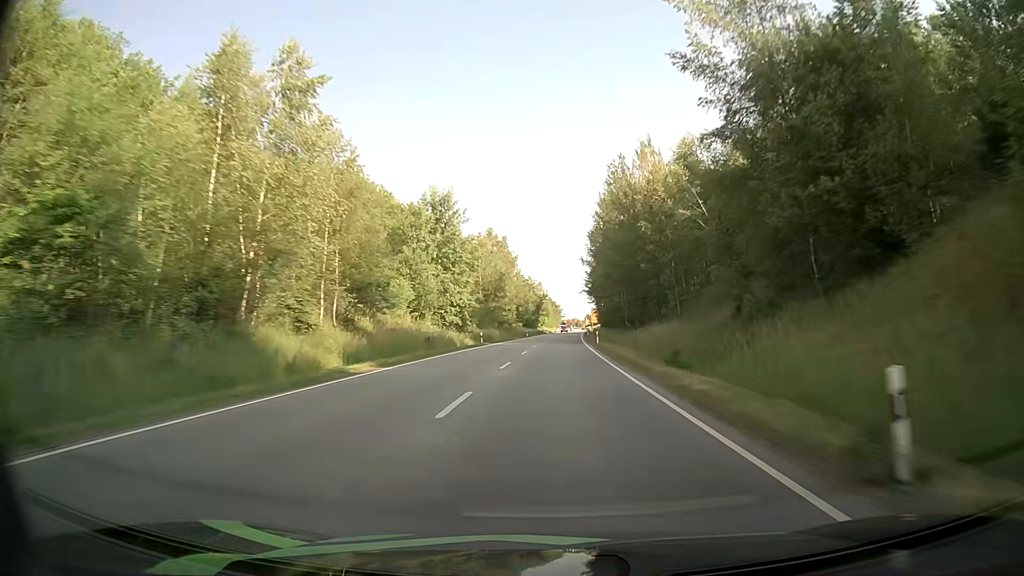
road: primary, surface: asphalt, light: Day
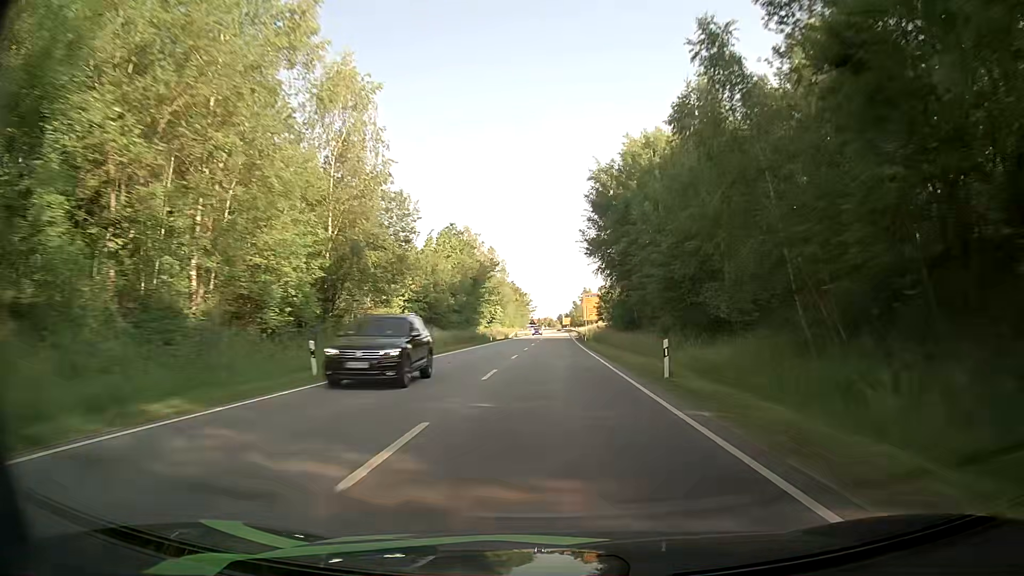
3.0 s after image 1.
(+2.1, +87.0) m; +3°
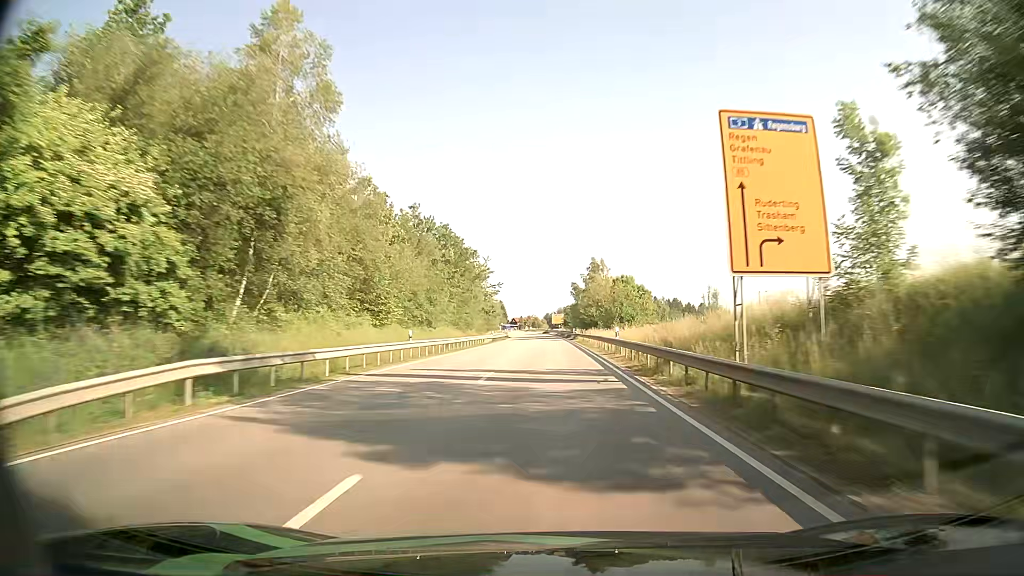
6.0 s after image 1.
(+1.0, +87.1) m; +1°
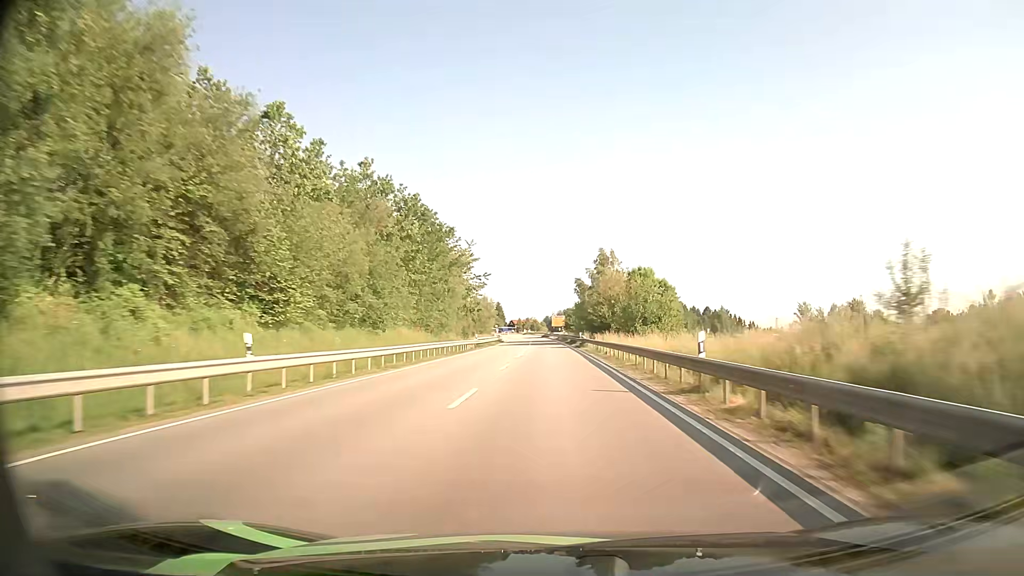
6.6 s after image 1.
(0.0, +17.4) m; 0°
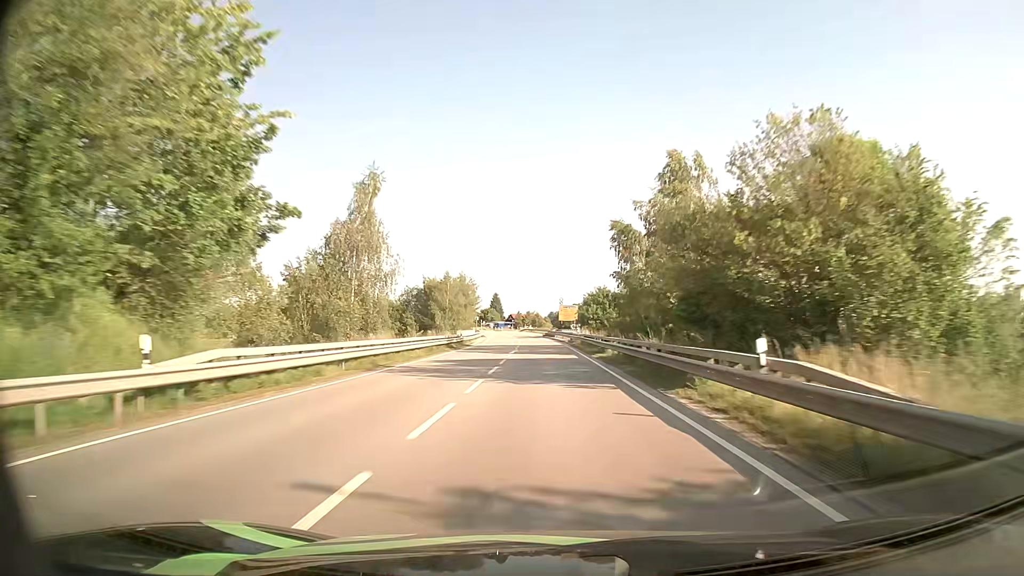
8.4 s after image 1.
(-0.4, +52.2) m; -1°
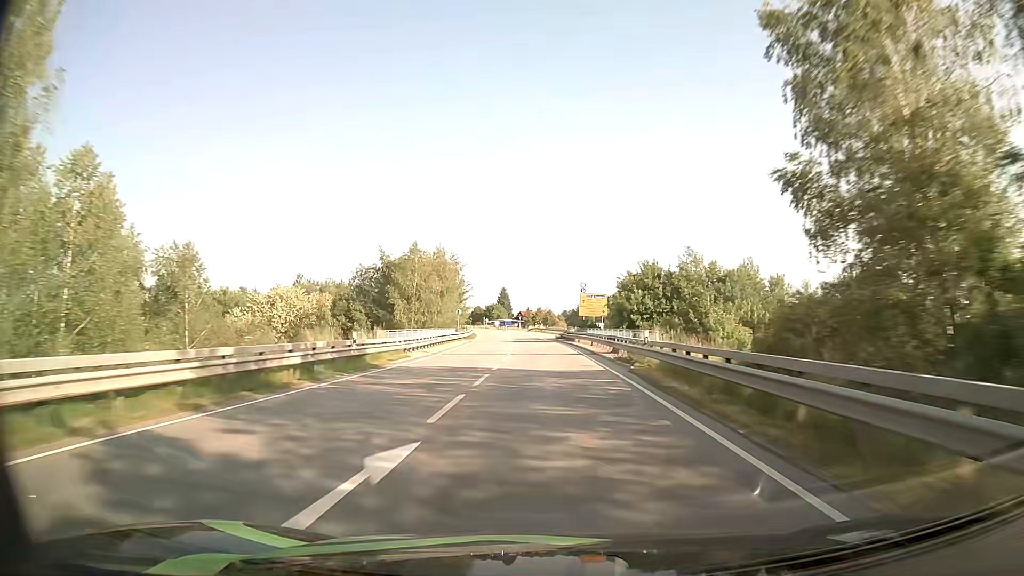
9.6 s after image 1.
(-0.3, +34.9) m; -1°
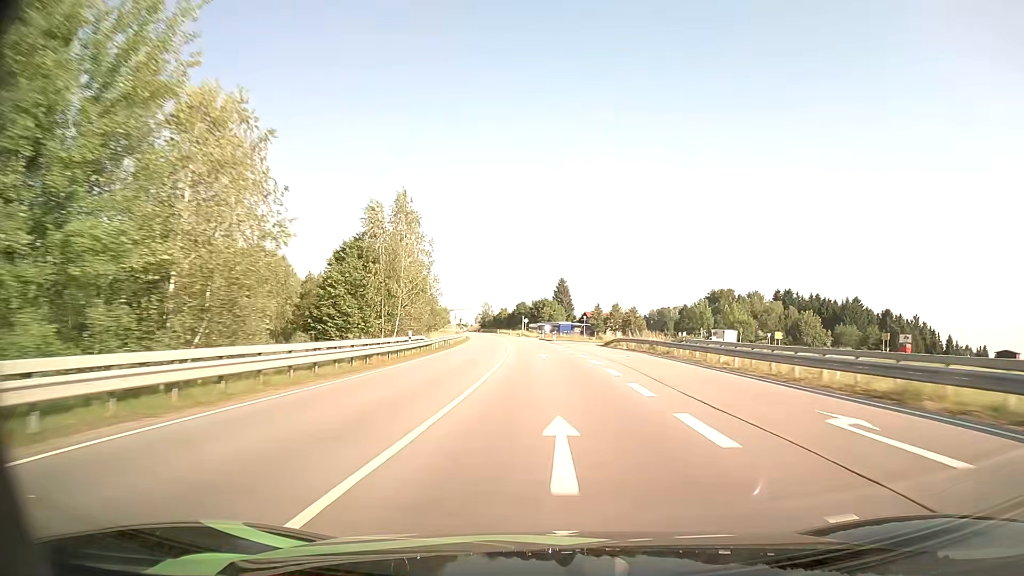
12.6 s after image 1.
(-3.6, +87.1) m; -5°
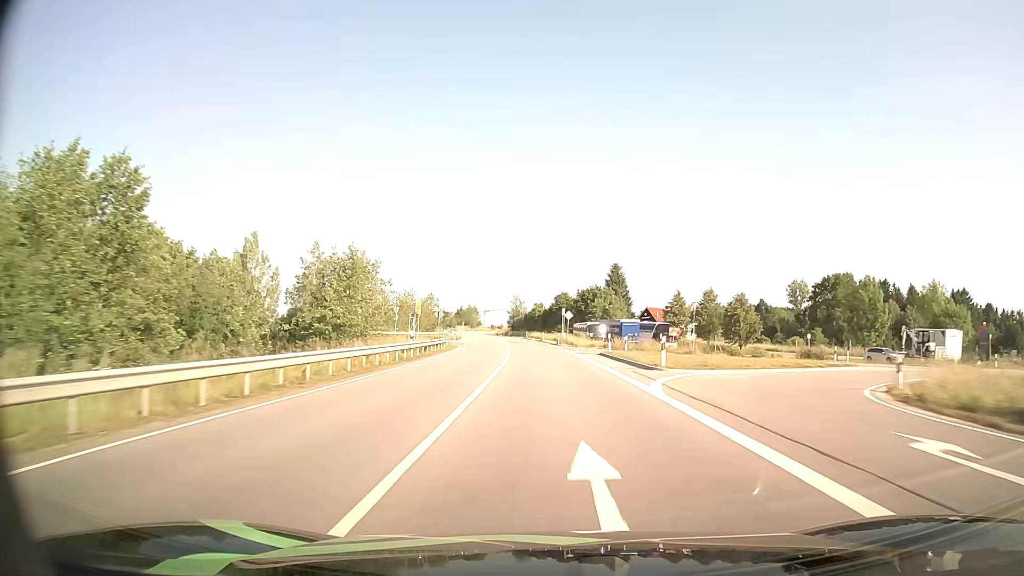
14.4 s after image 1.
(-1.7, +52.2) m; -4°
(0, +10) (0, +20) (0, +30) (-1, +40) (-1, +50) (-2, +60) (-3, +70) (-4, +80) (-5, +90) (-6, +100) m
